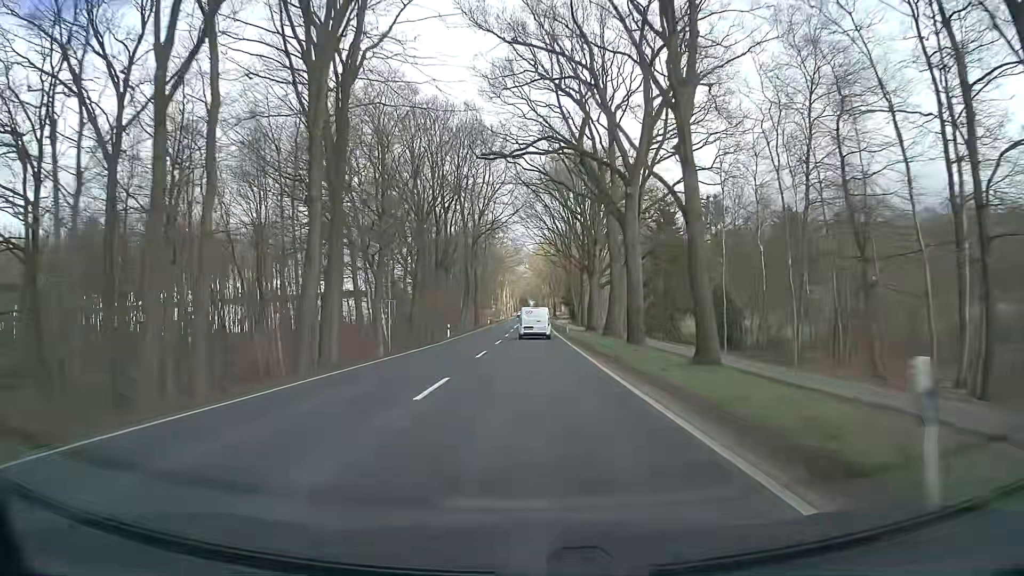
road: primary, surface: asphalt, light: Day
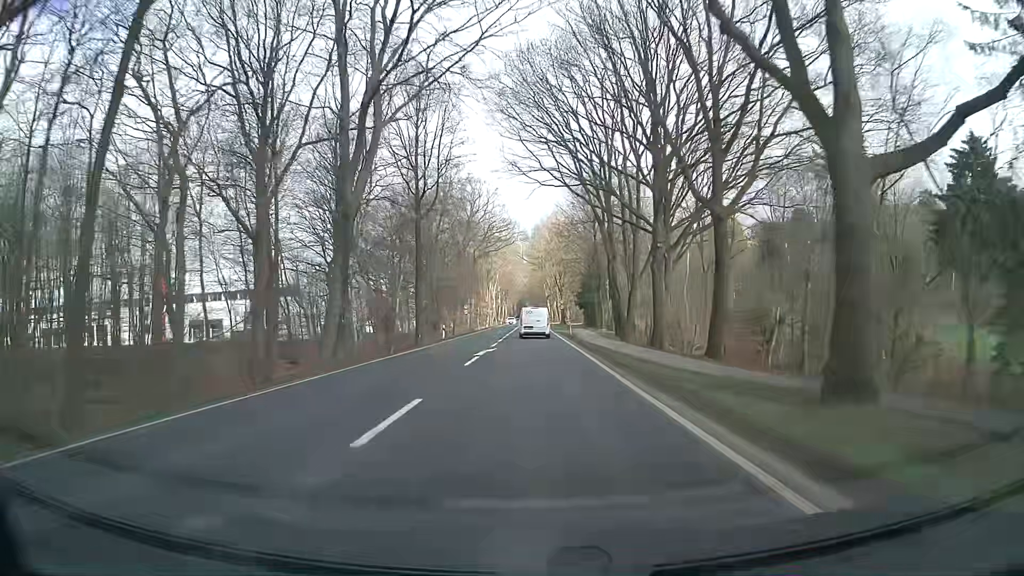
(0.0, +53.6) m; 0°
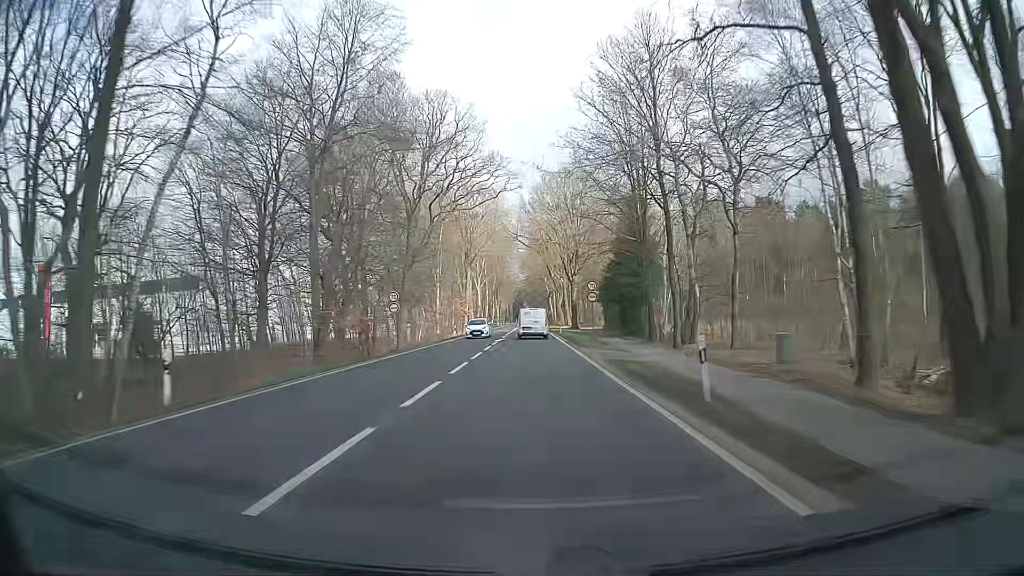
(-0.2, +40.8) m; 0°
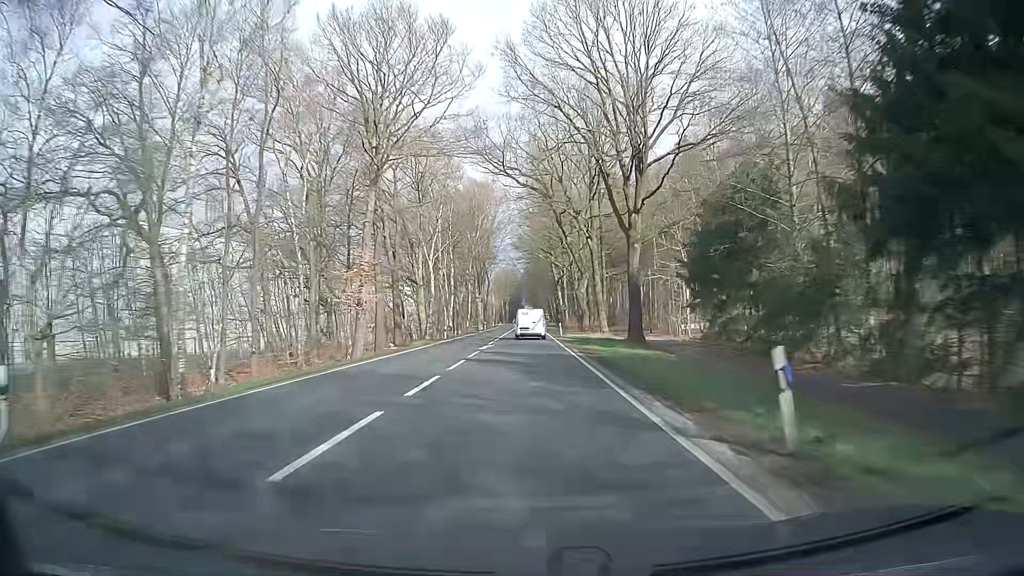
(+0.5, +55.1) m; +1°
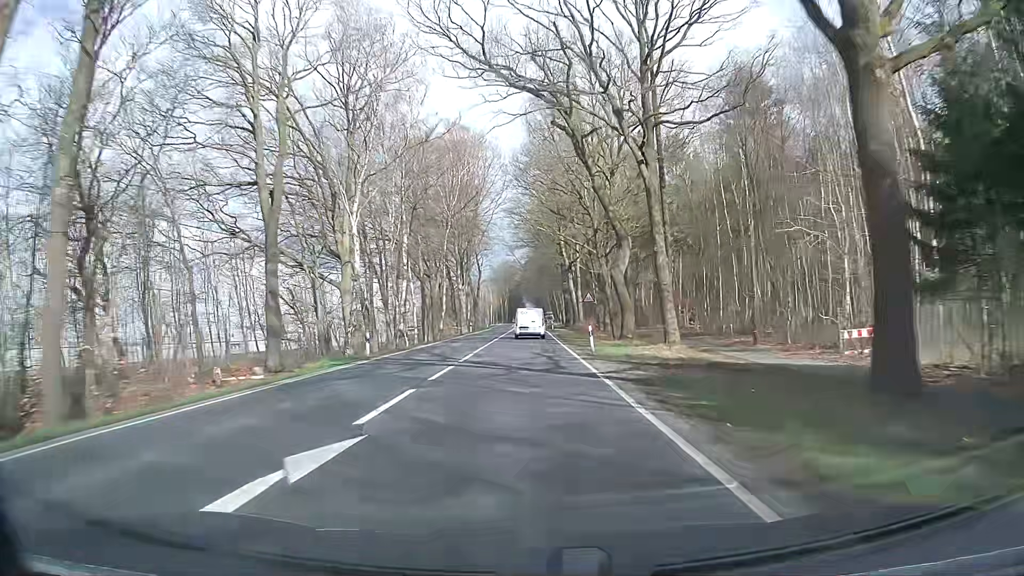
(-0.1, +27.9) m; 0°
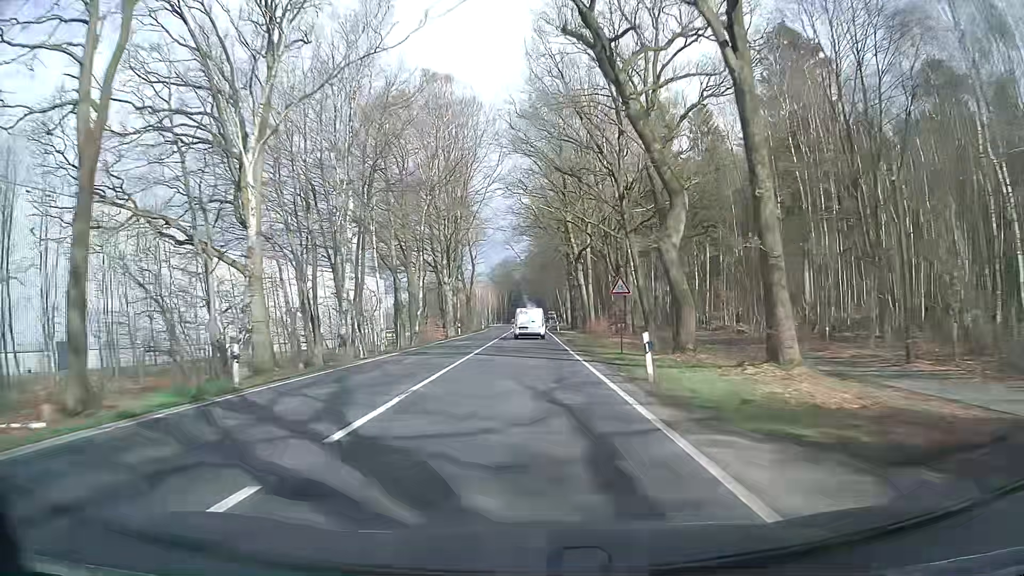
(-0.1, +13.9) m; 0°
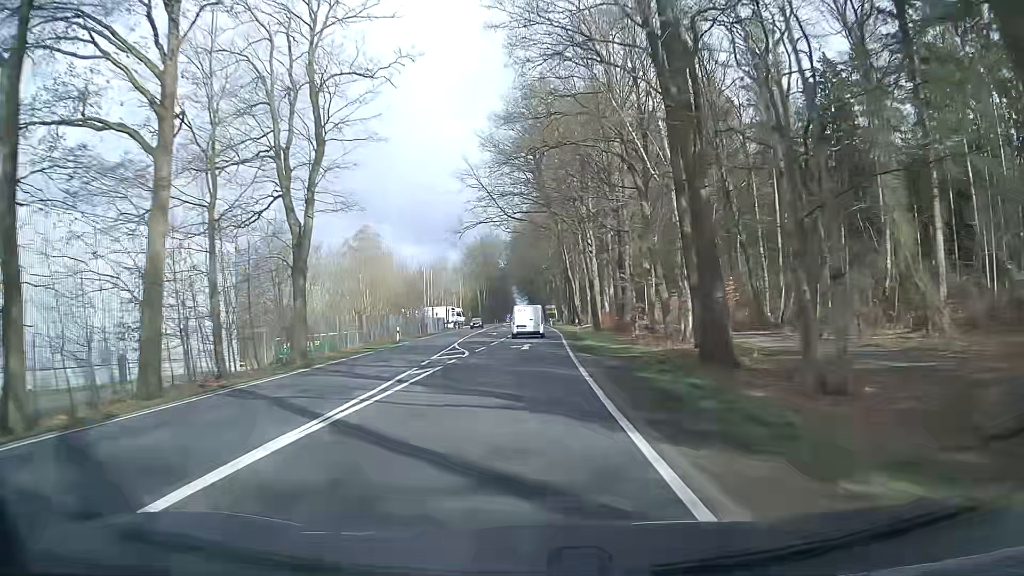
(0.0, +68.7) m; 0°
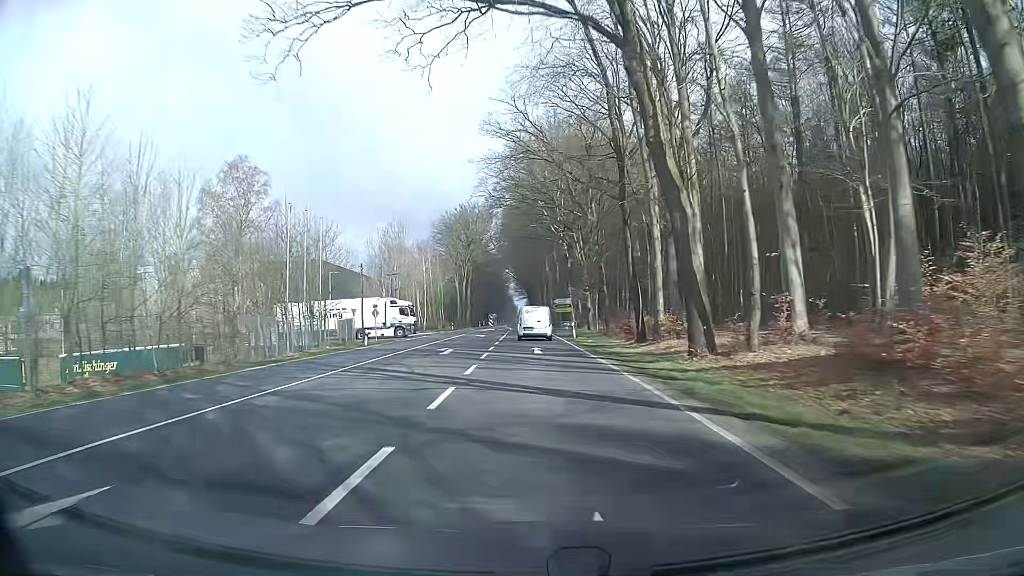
(+0.4, +53.5) m; 0°
(0, +10) (0, +20) (0, +30) (0, +40) (0, +50) (0, +60) (0, +70) (0, +80) (-1, +90) (-1, +100) m
